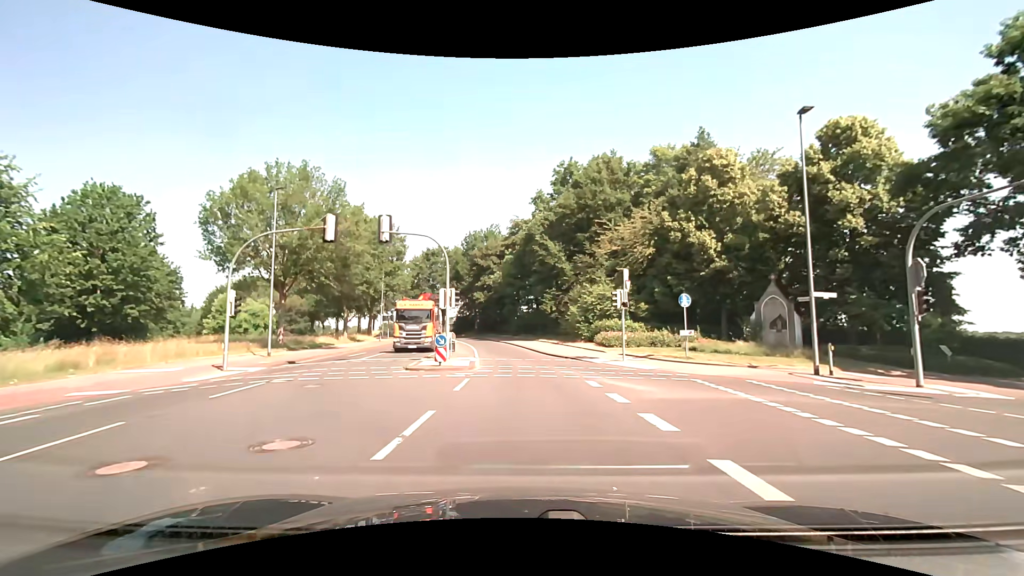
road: tertiary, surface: asphalt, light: Day
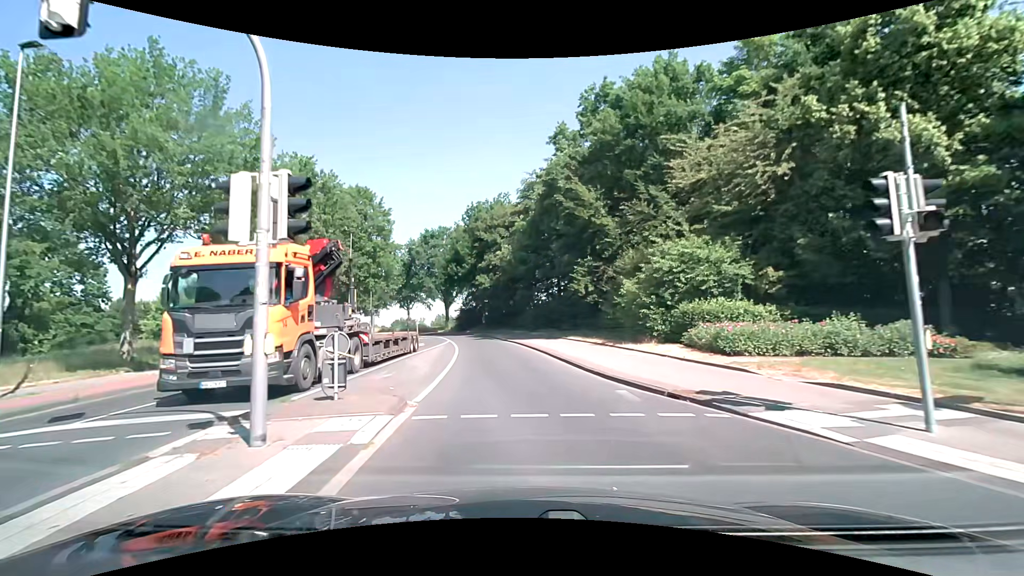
(0.0, +17.0) m; -2°
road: secondary
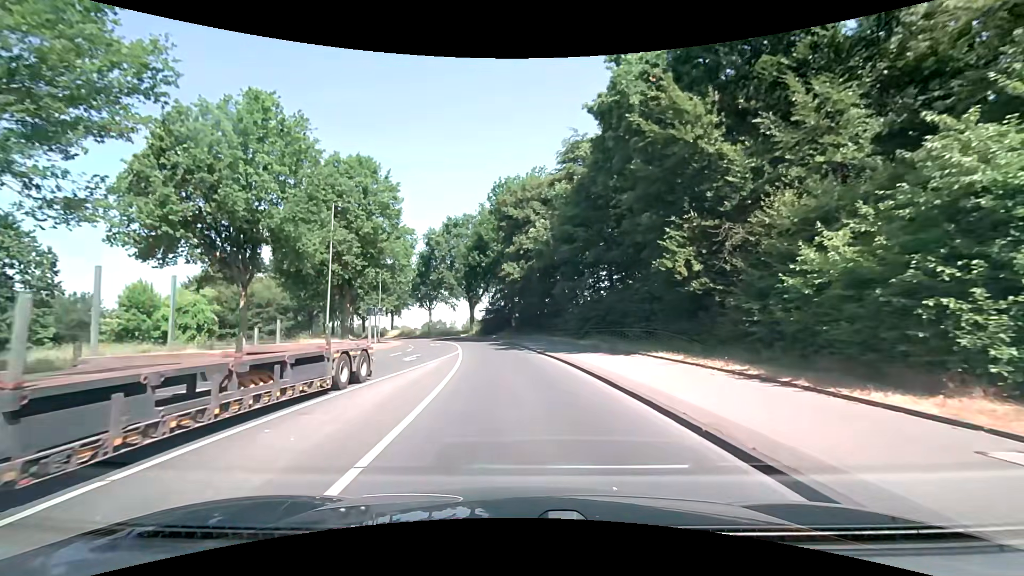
(-0.5, +13.0) m; -4°
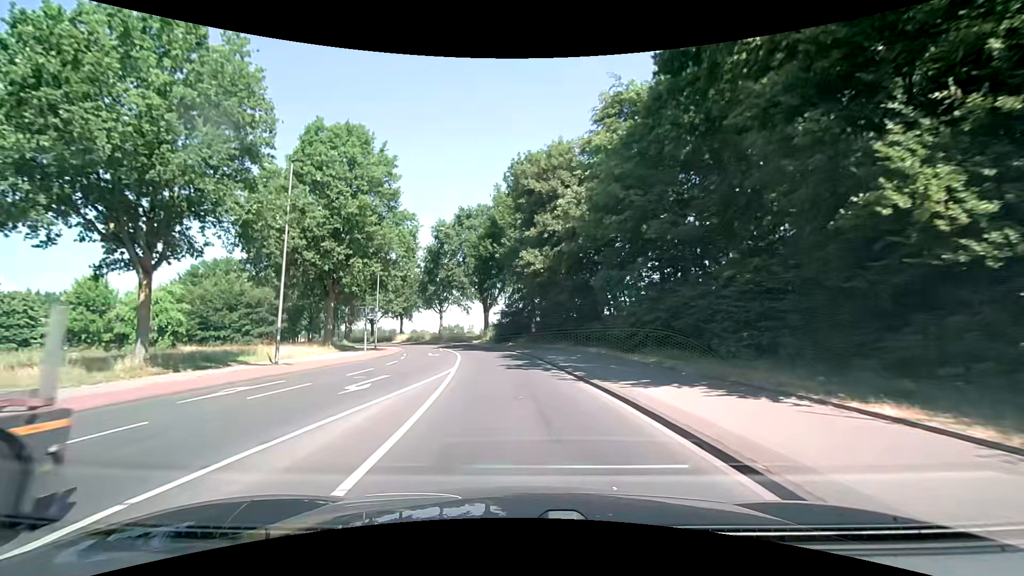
(-0.2, +9.8) m; -2°
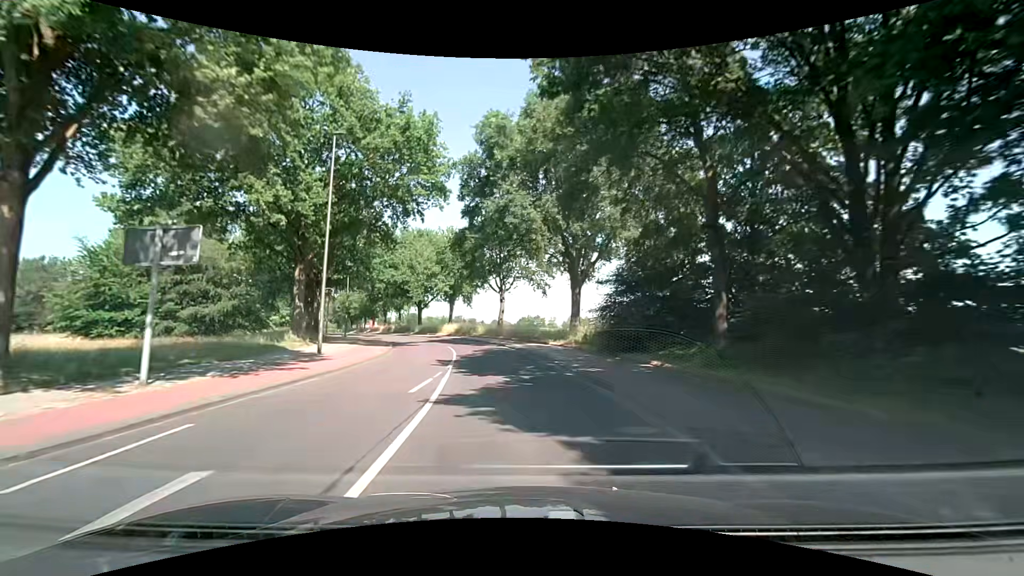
(-2.5, +32.5) m; -10°
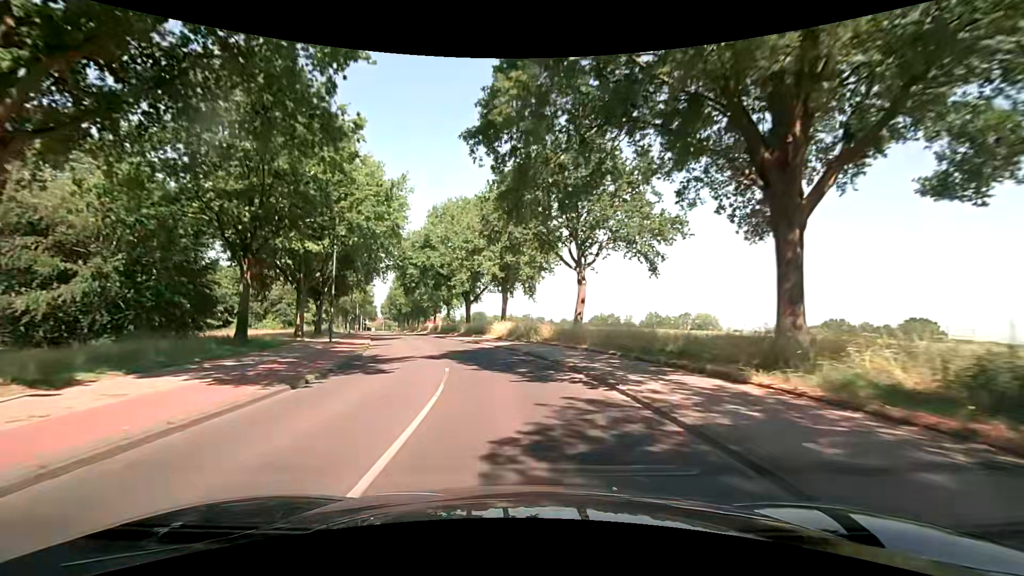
(-1.0, +21.8) m; -6°
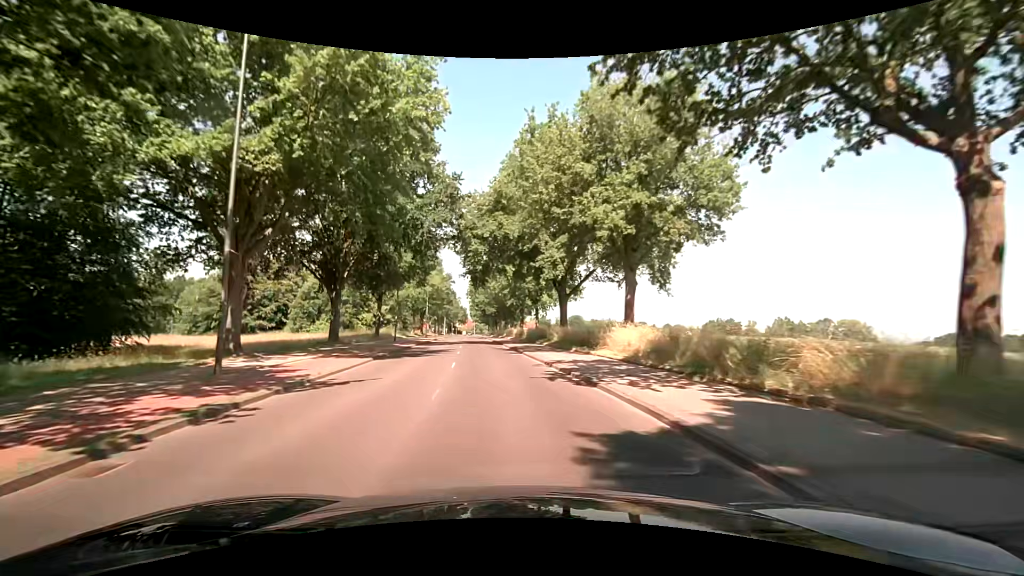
(-2.2, +22.0) m; -11°
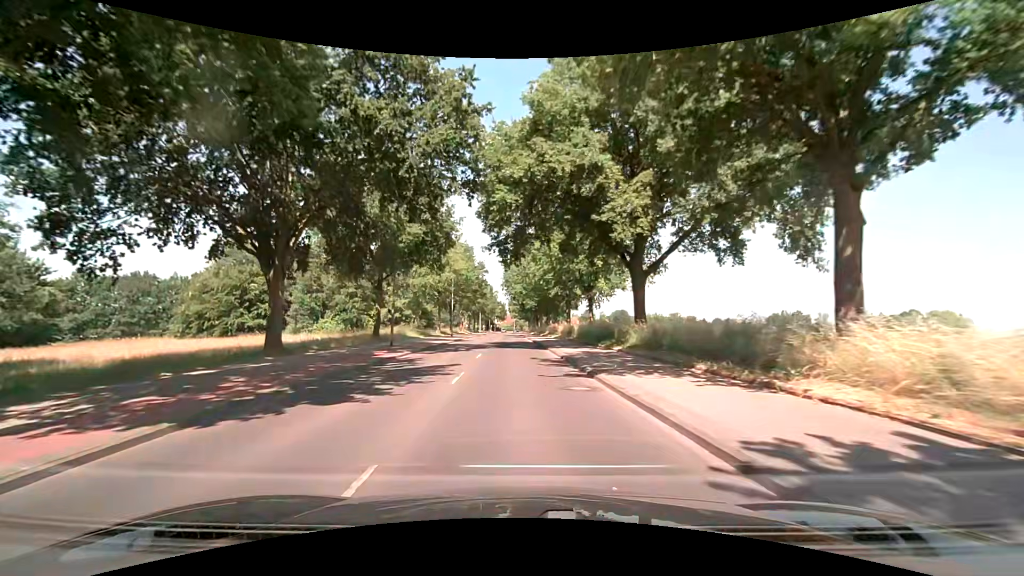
(-0.8, +14.8) m; -5°
(0, +10) (0, +20) (-1, +30) (-1, +40) (-1, +50) (-1, +60) (-2, +70) (-2, +80) (-2, +90) (-2, +100) m
